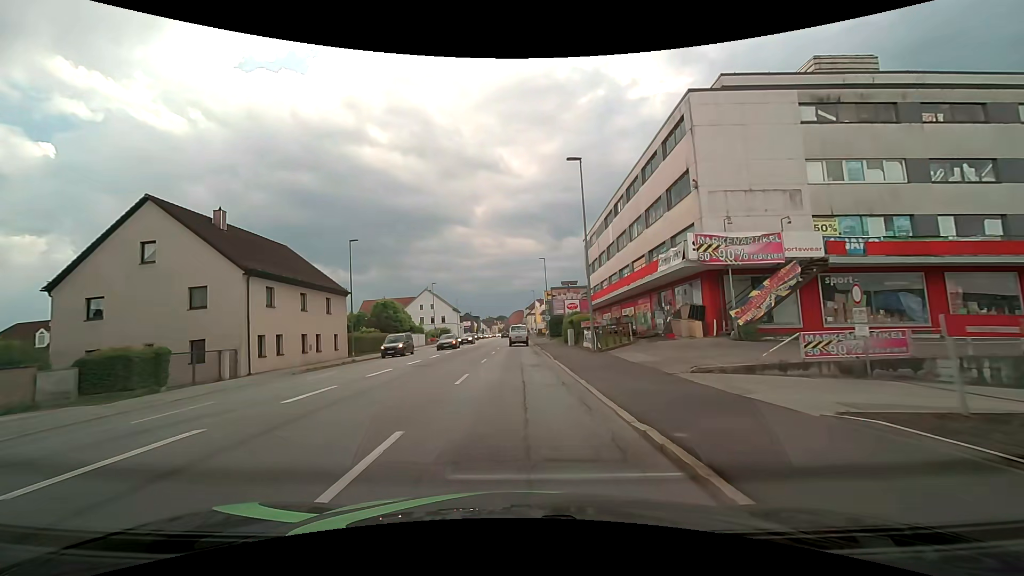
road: tertiary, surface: asphalt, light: Day
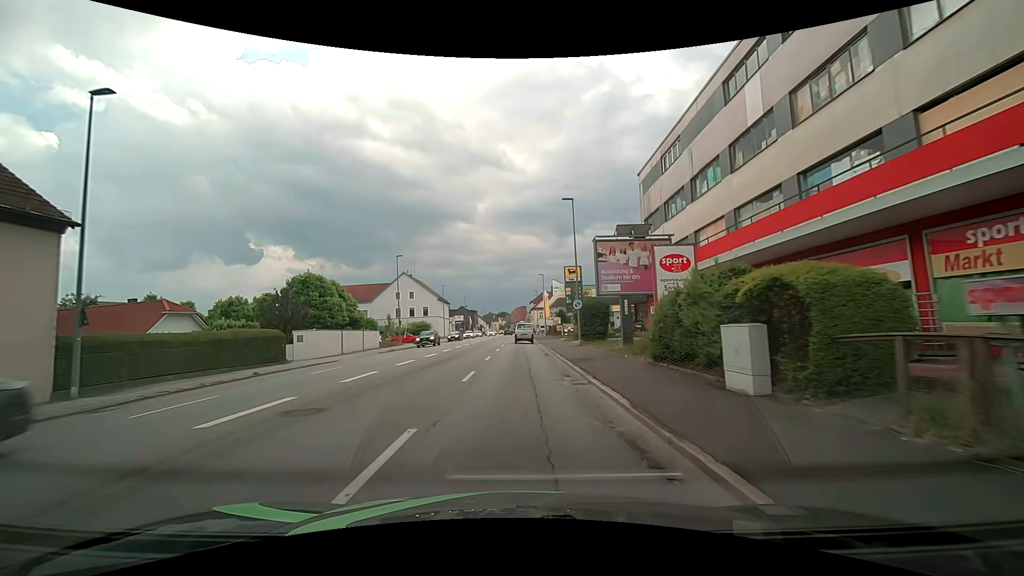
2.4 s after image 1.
(-0.1, +27.3) m; 0°
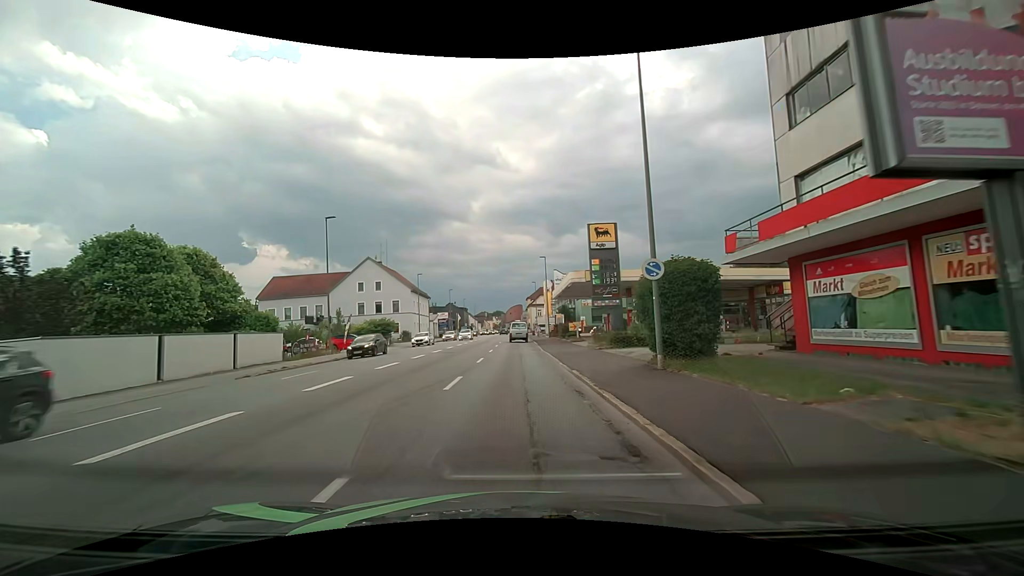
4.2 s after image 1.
(+0.1, +19.9) m; +1°
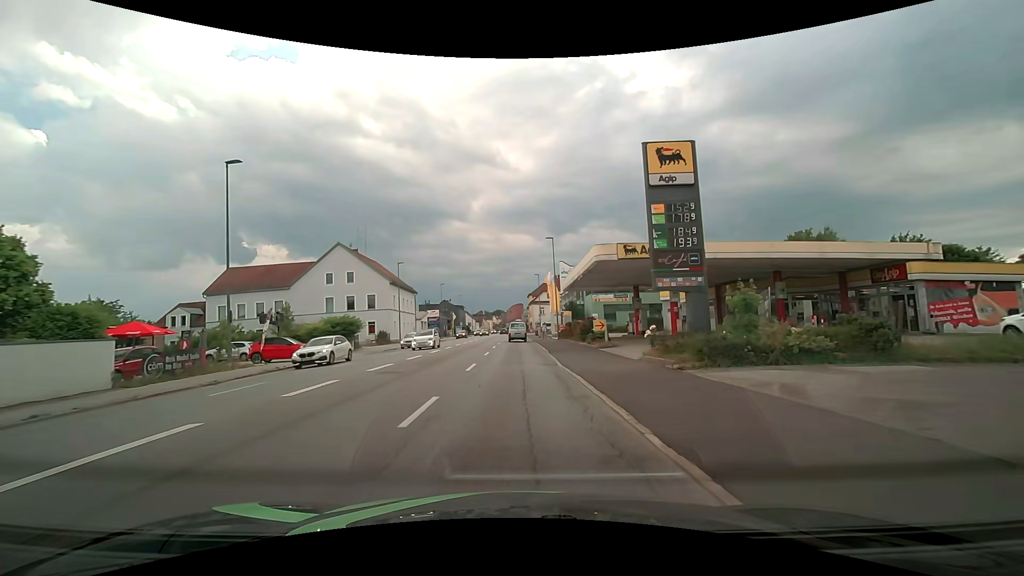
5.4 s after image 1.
(-0.1, +13.0) m; 0°
(0, +10) (0, +20) (0, +30) (0, +40) (0, +50) (0, +60) (0, +70) (-1, +80) (-1, +90) (-1, +100) m
